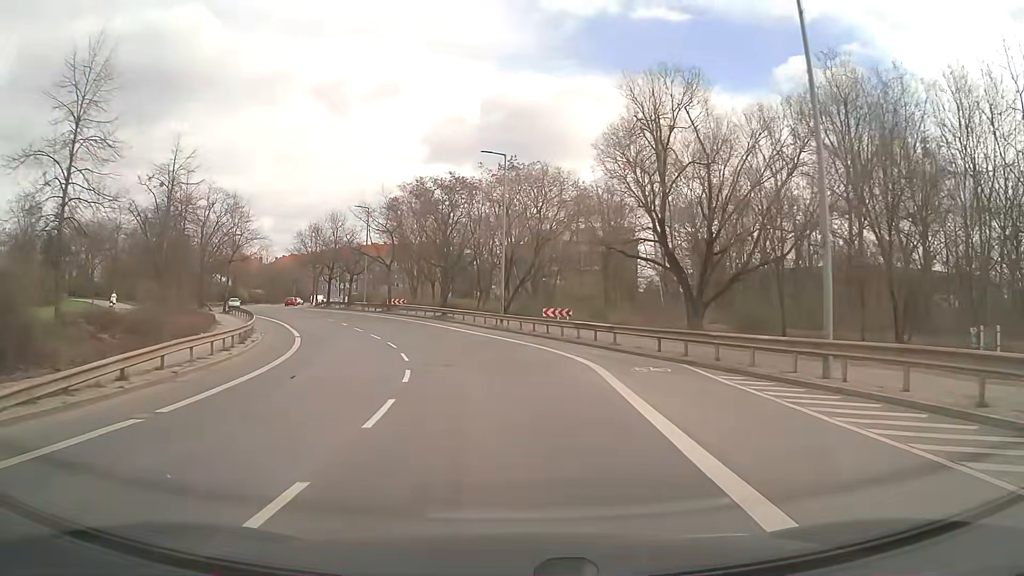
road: tertiary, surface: asphalt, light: Day
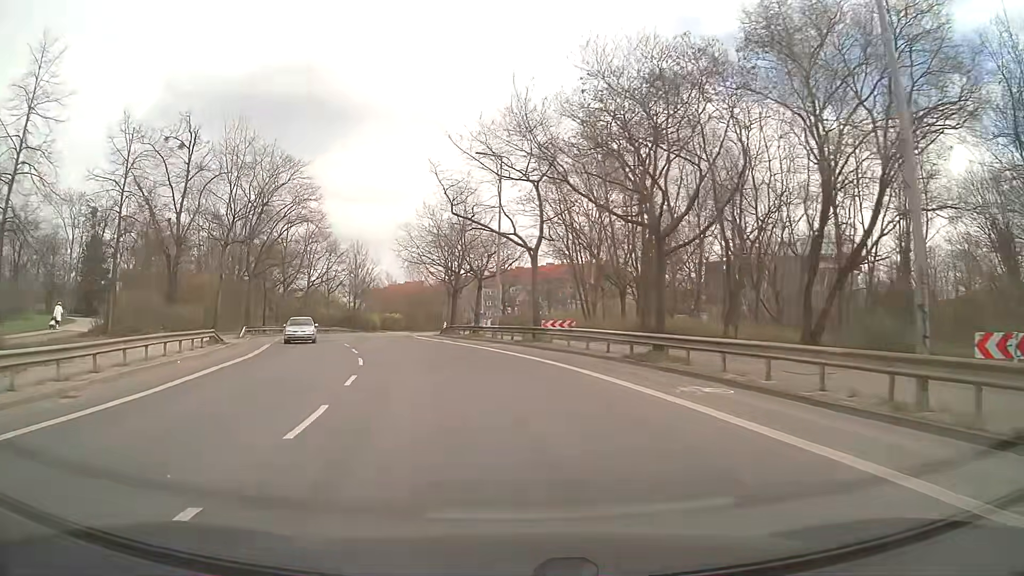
(-3.8, +31.2) m; -16°
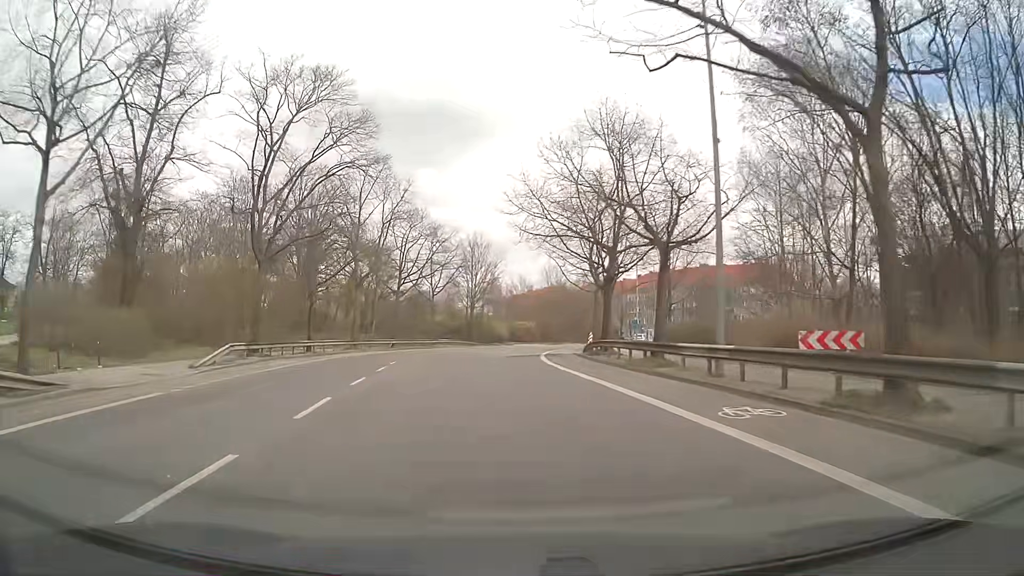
(-2.3, +21.8) m; -12°
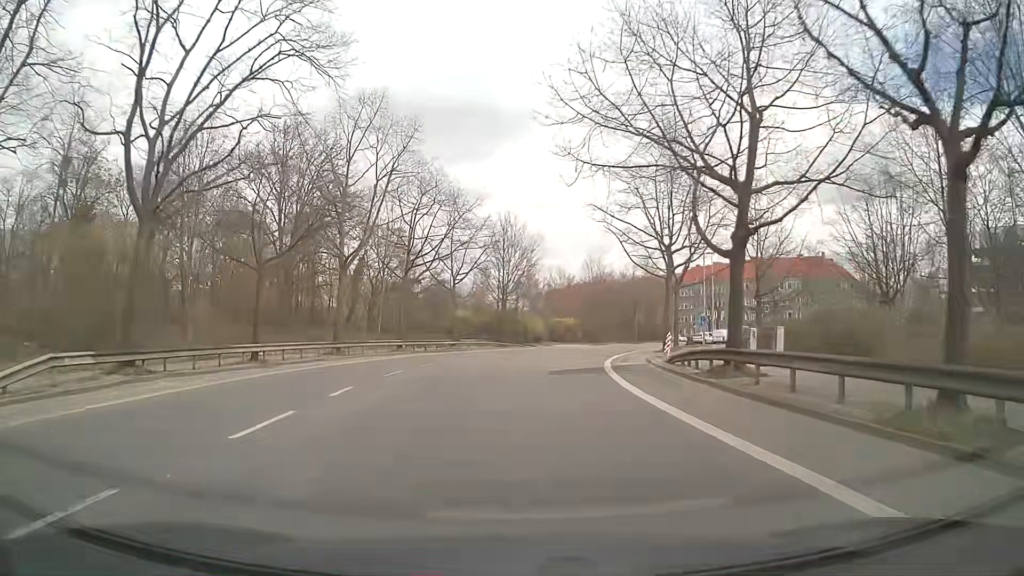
(-0.5, +13.8) m; -3°
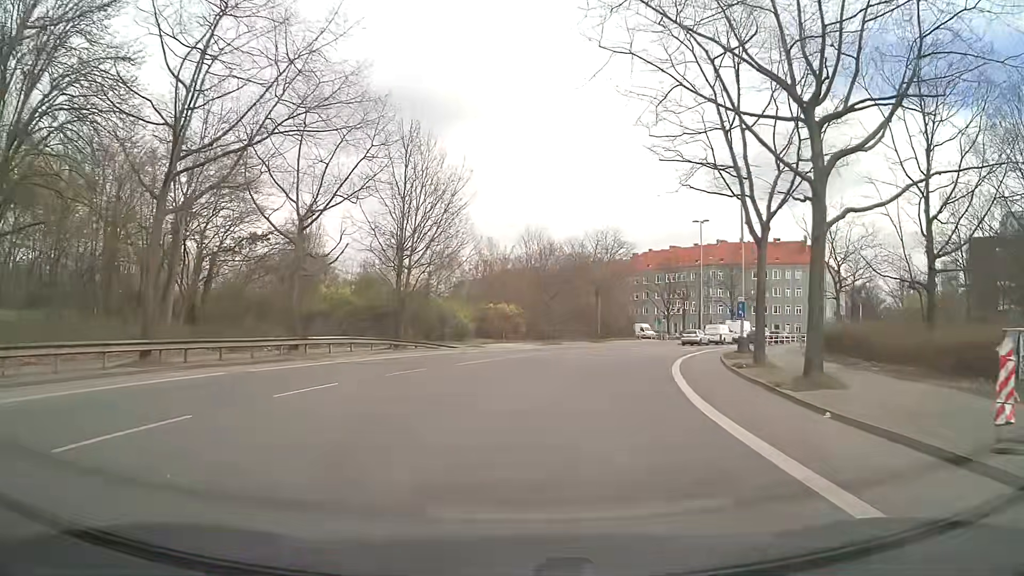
(+0.8, +26.0) m; +7°
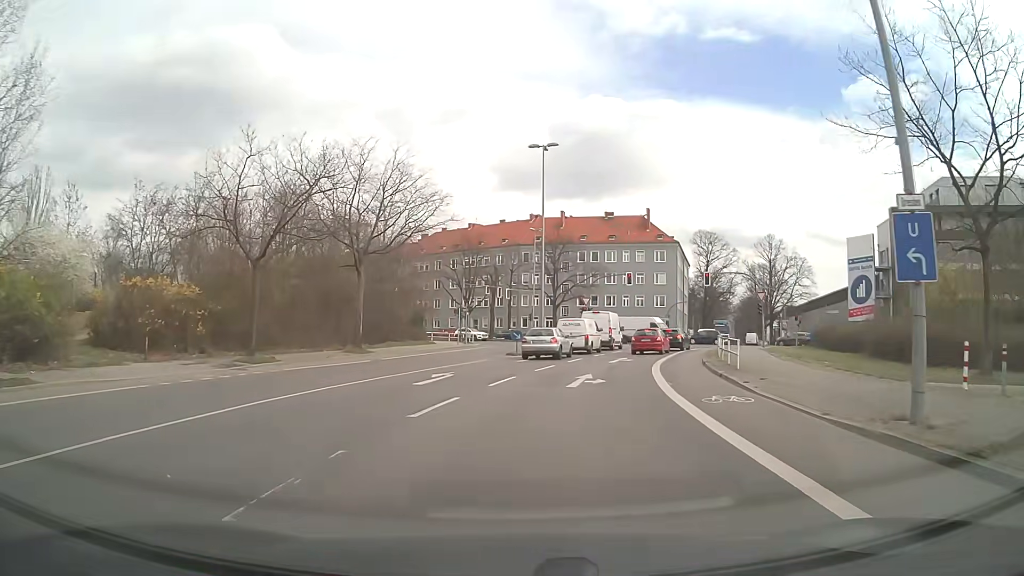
(+4.2, +29.4) m; +18°
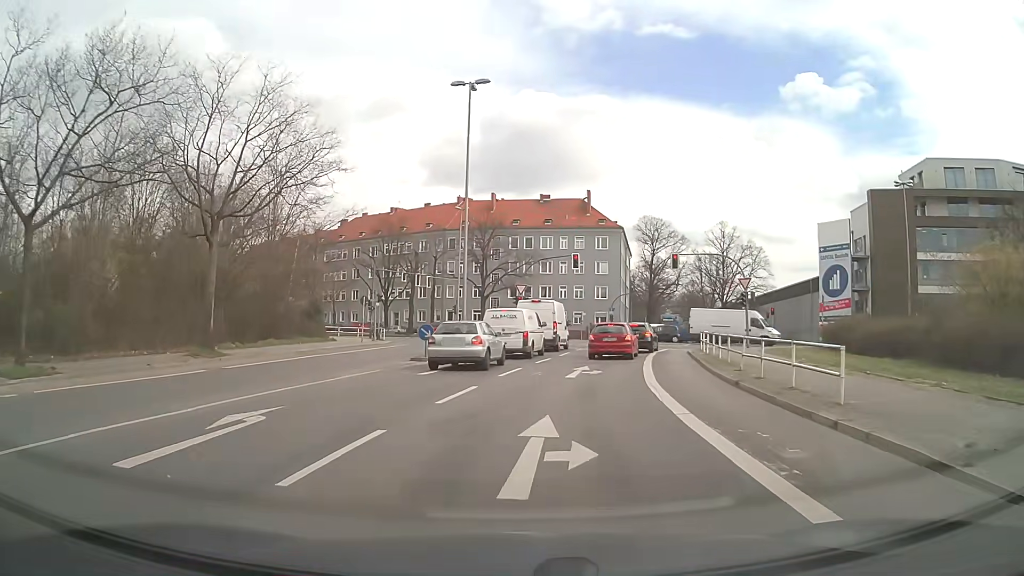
(+0.5, +10.4) m; +5°
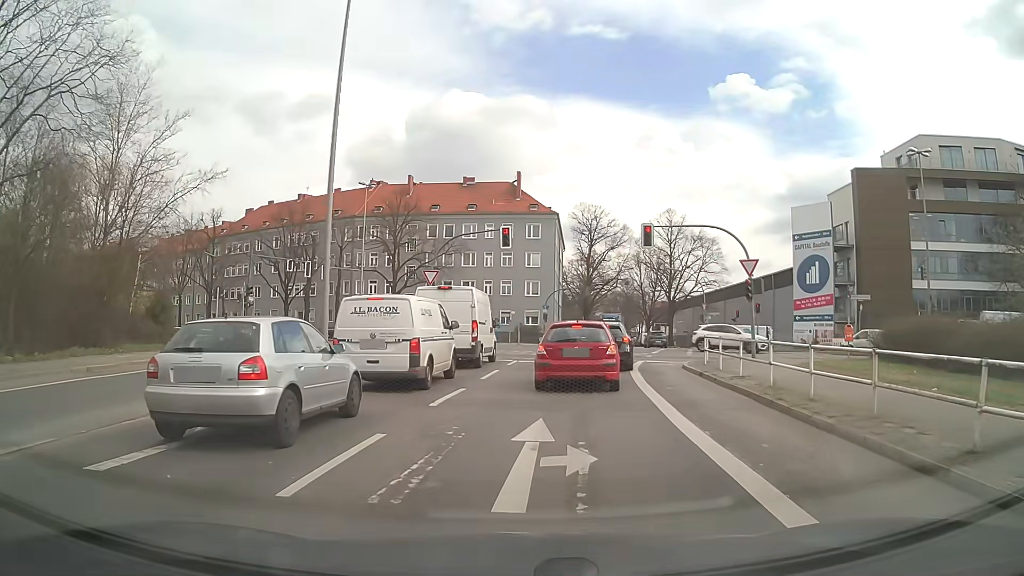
(+0.7, +11.6) m; +6°
